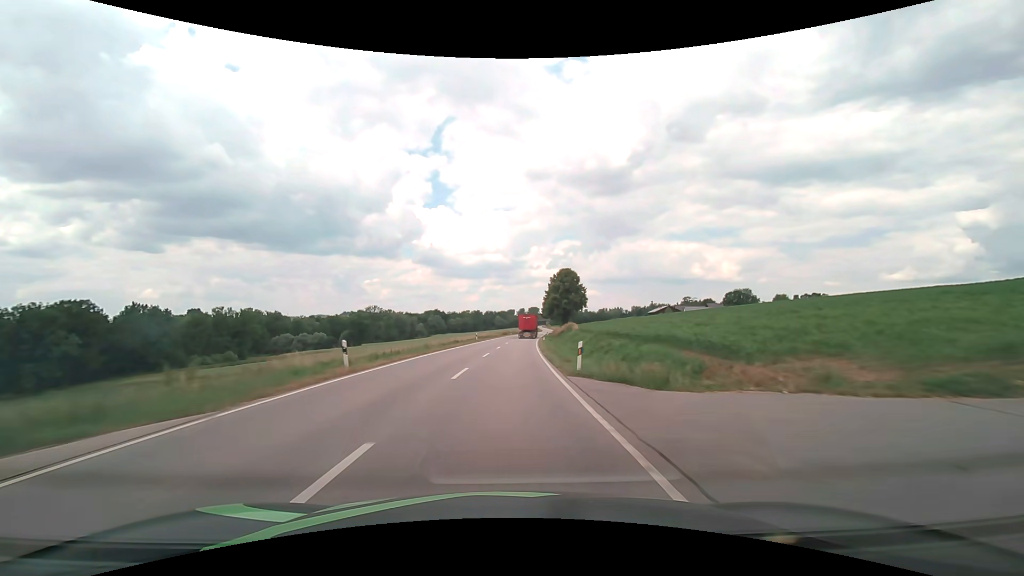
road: secondary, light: Day
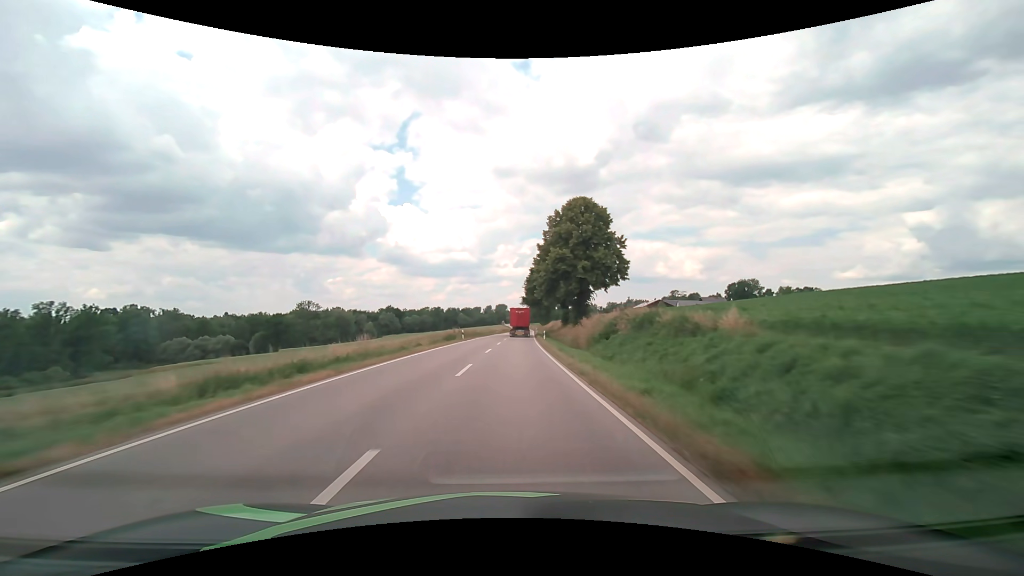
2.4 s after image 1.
(+2.0, +60.1) m; +4°
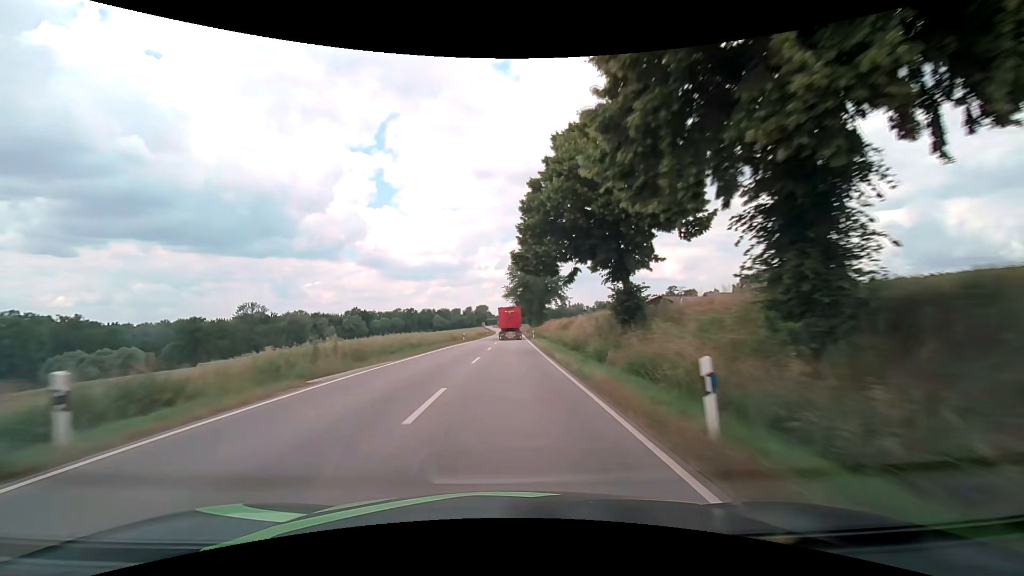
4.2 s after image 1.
(+1.0, +42.2) m; +2°
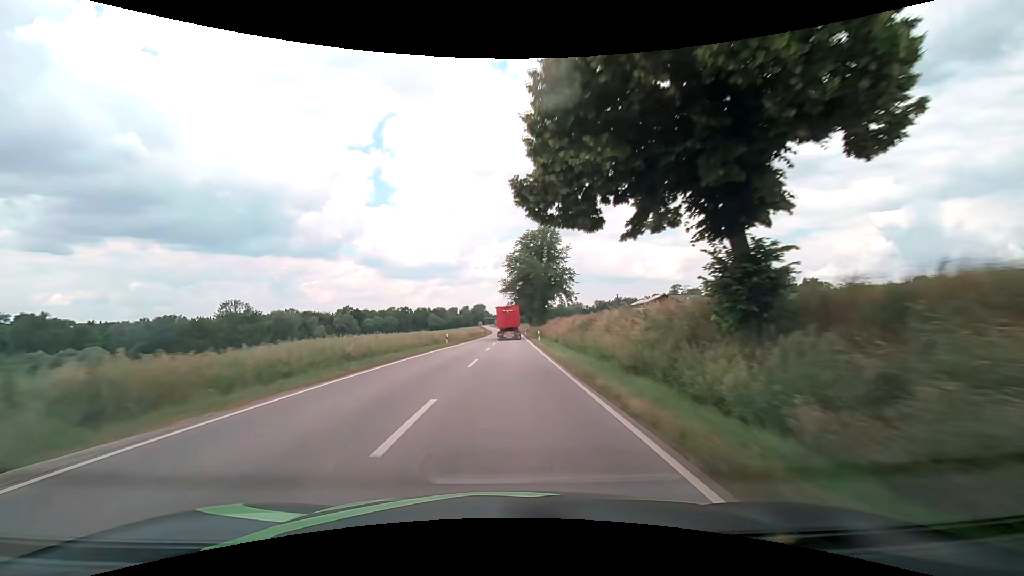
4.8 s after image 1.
(0.0, +13.6) m; 0°
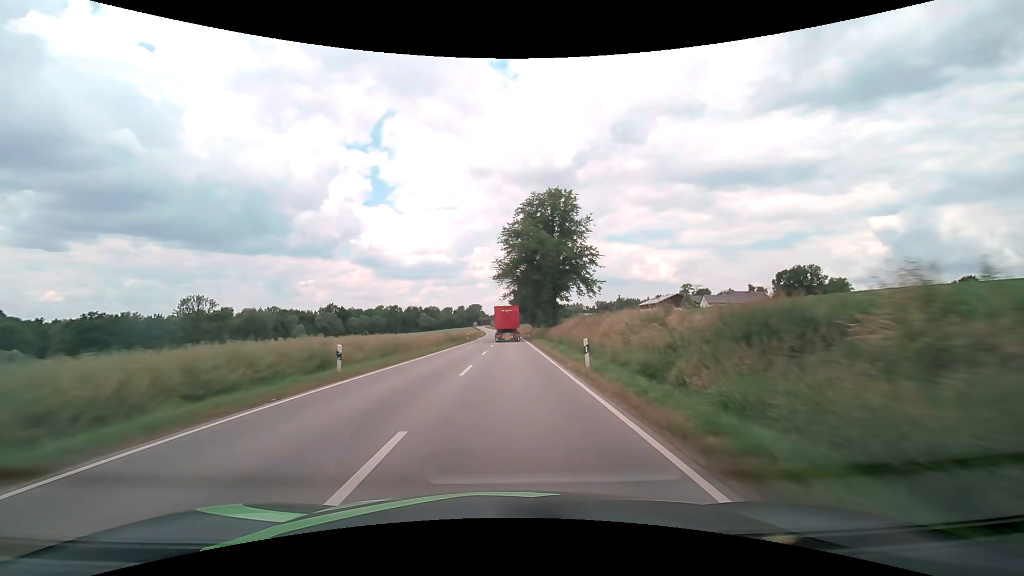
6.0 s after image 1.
(+0.2, +26.6) m; 0°
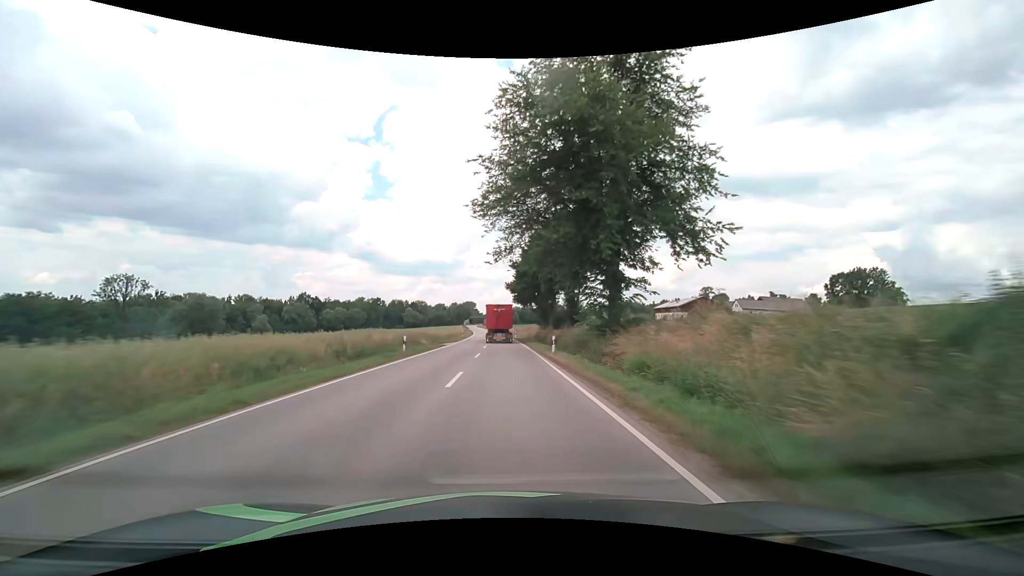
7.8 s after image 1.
(+0.2, +38.9) m; +1°
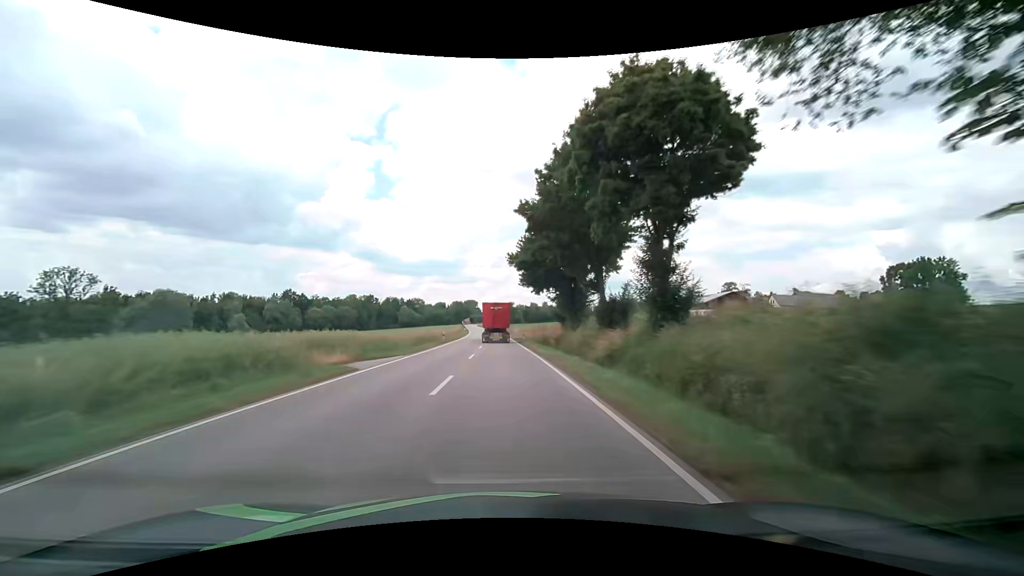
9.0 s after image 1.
(+0.1, +25.4) m; 0°
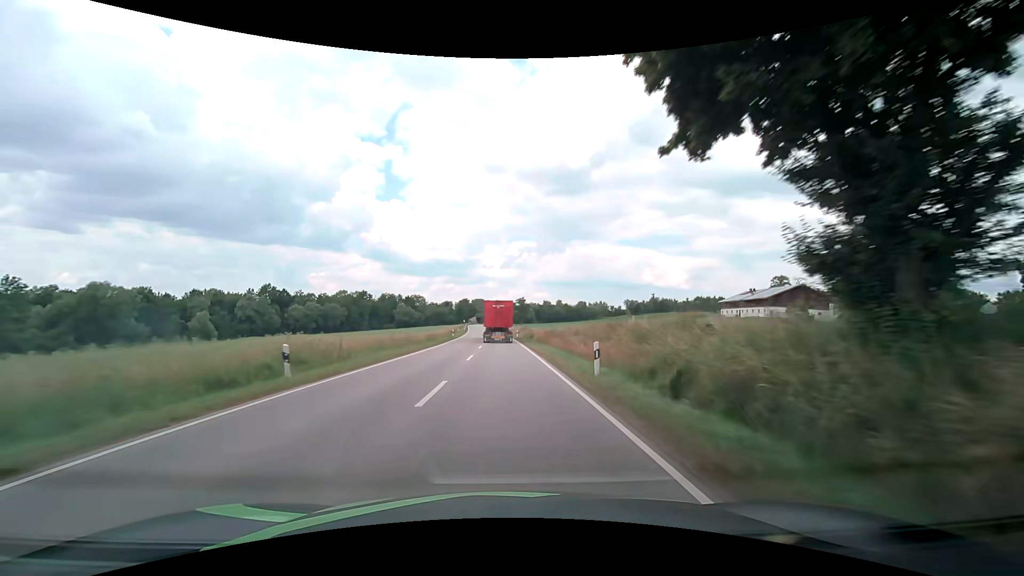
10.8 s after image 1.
(-0.4, +37.5) m; -1°
(0, +10) (0, +20) (0, +30) (0, +40) (-1, +50) (-1, +60) (-1, +70) (-2, +80) (-2, +90) (-3, +100) m
